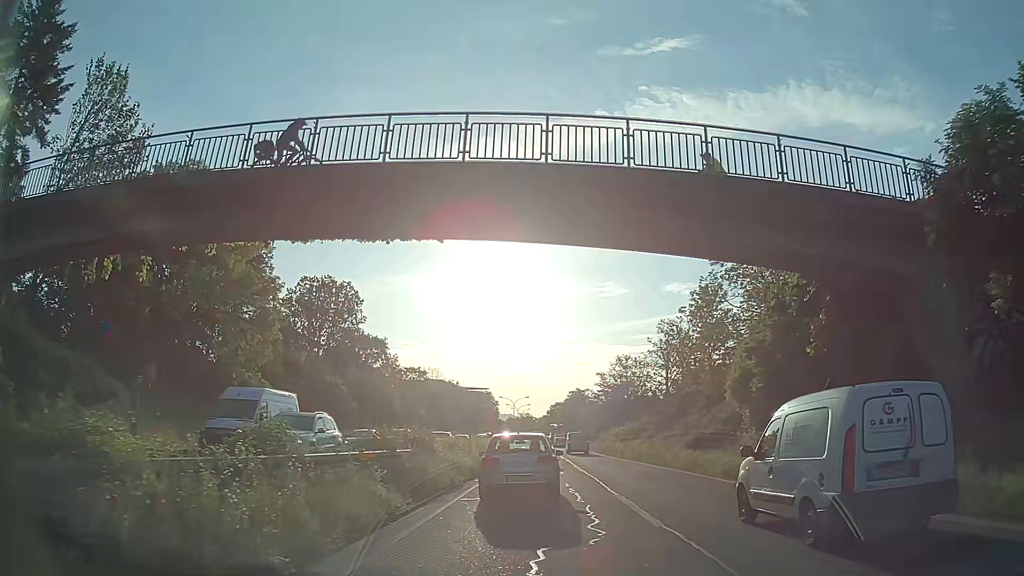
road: trunk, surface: asphalt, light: Day
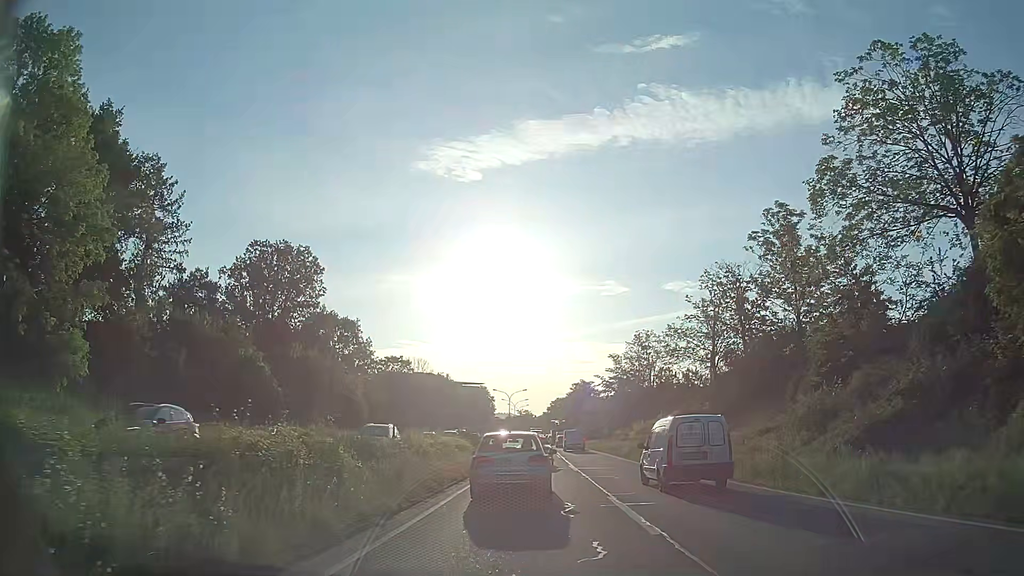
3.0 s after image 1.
(+0.2, +18.9) m; +1°
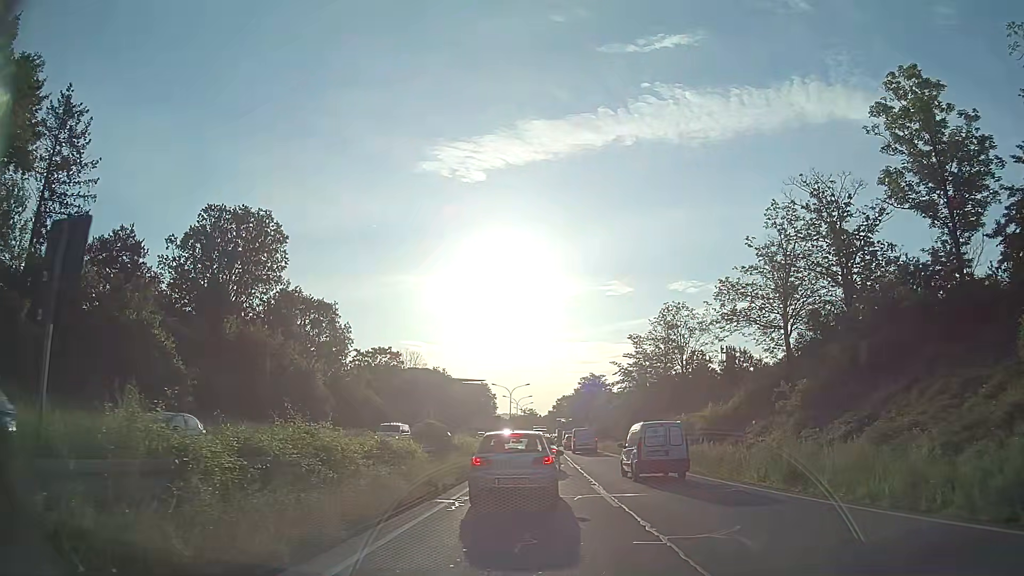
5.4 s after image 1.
(-0.1, +14.1) m; -1°
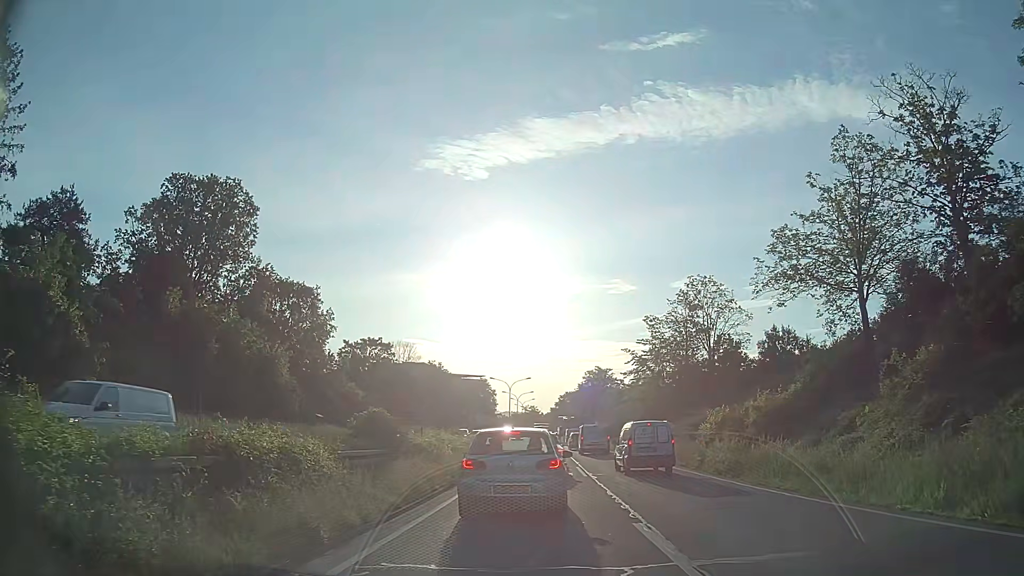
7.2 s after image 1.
(-0.1, +8.4) m; -1°
